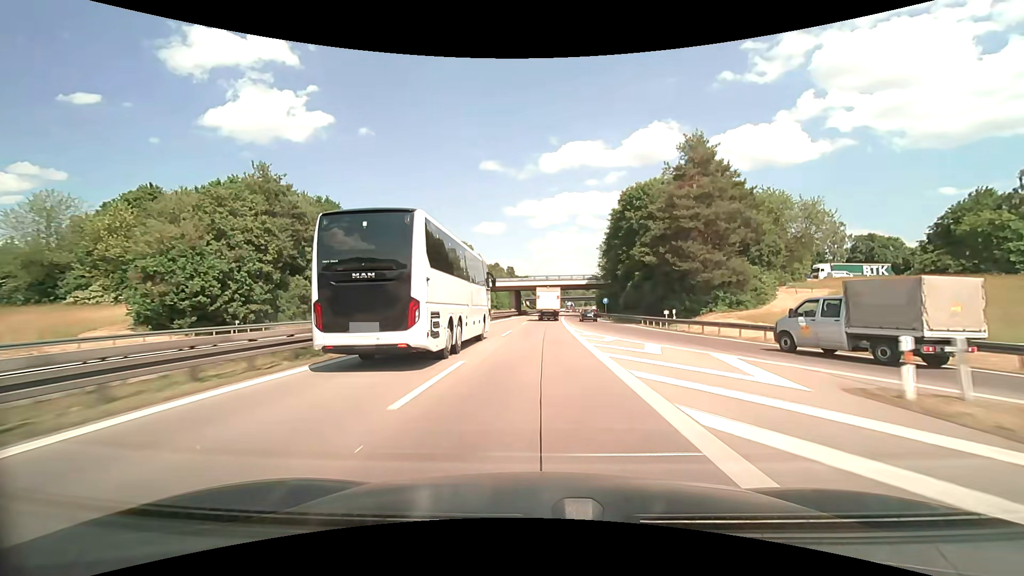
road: motorway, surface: asphalt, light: Day
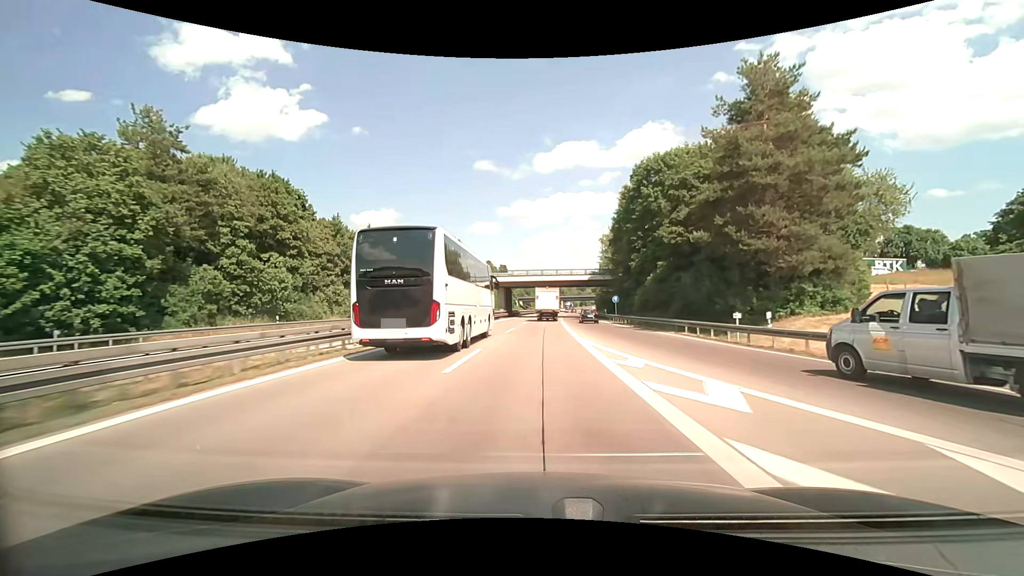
(+0.1, +14.3) m; 0°
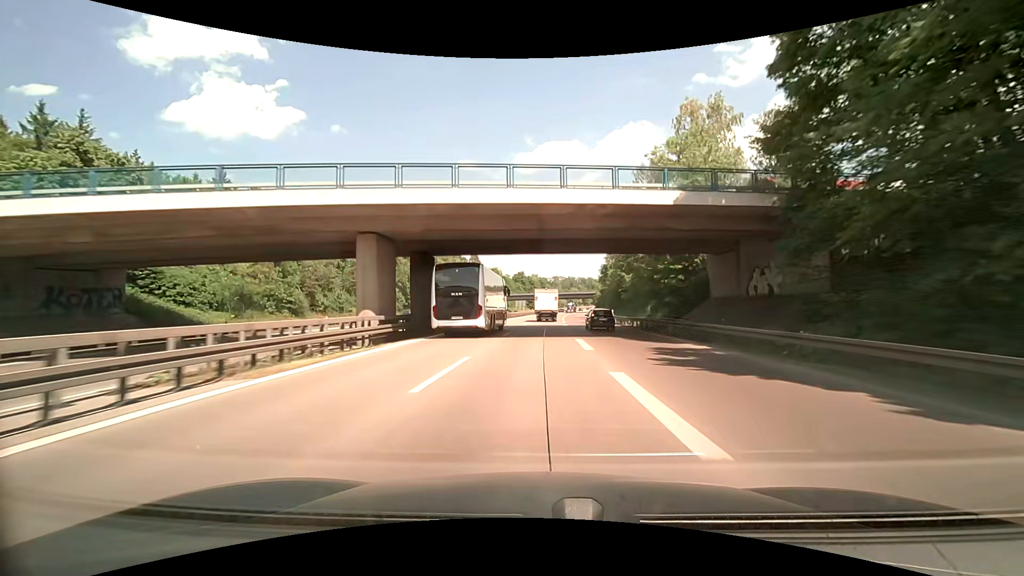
(+1.2, +56.4) m; +2°
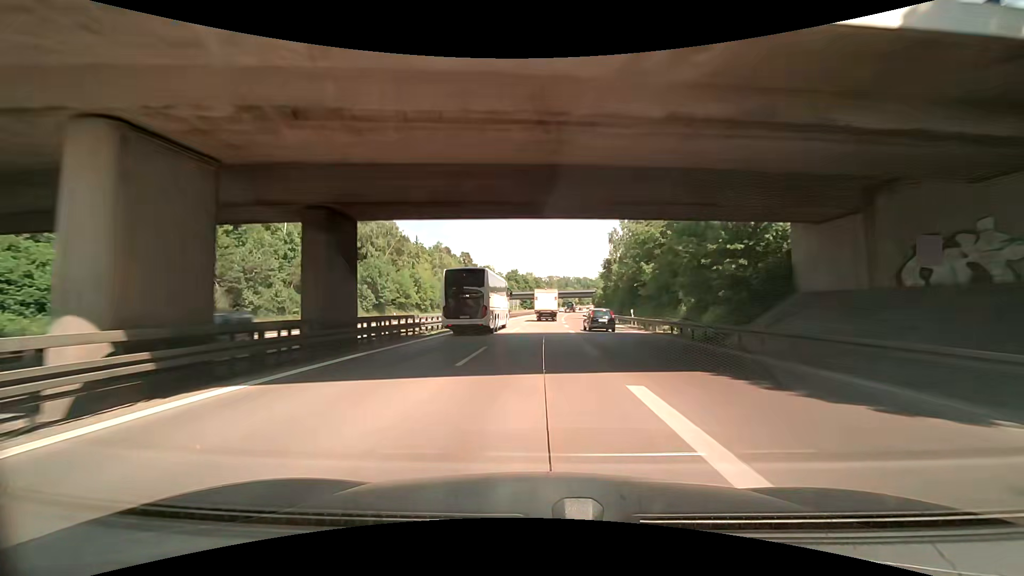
(+0.1, +14.0) m; +1°
(0, +10) (0, +20) (0, +30) (+1, +40) (+1, +50) (+1, +60) (+2, +70) (+2, +80) (+3, +90) (+3, +100) m
